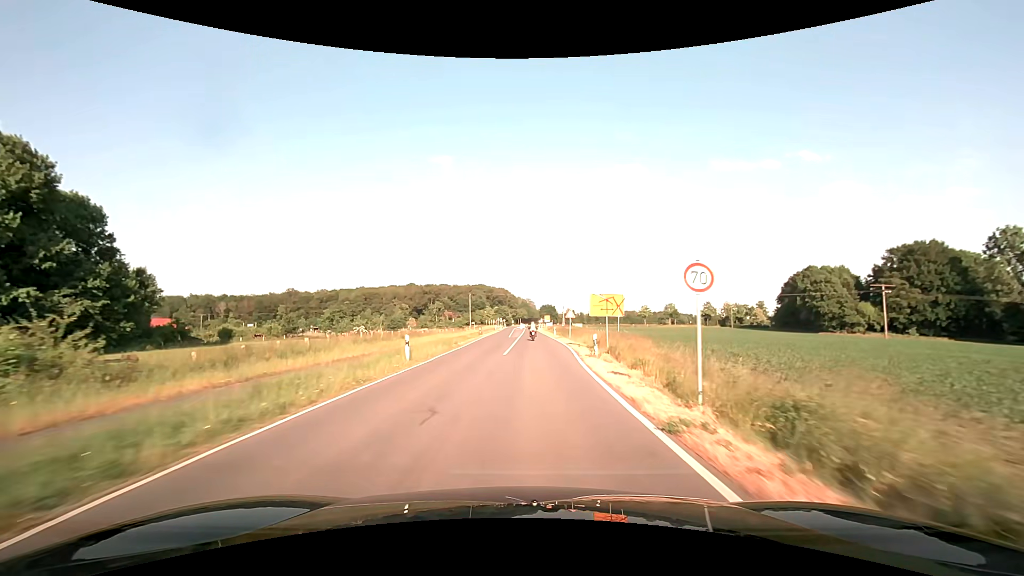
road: secondary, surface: asphalt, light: Day
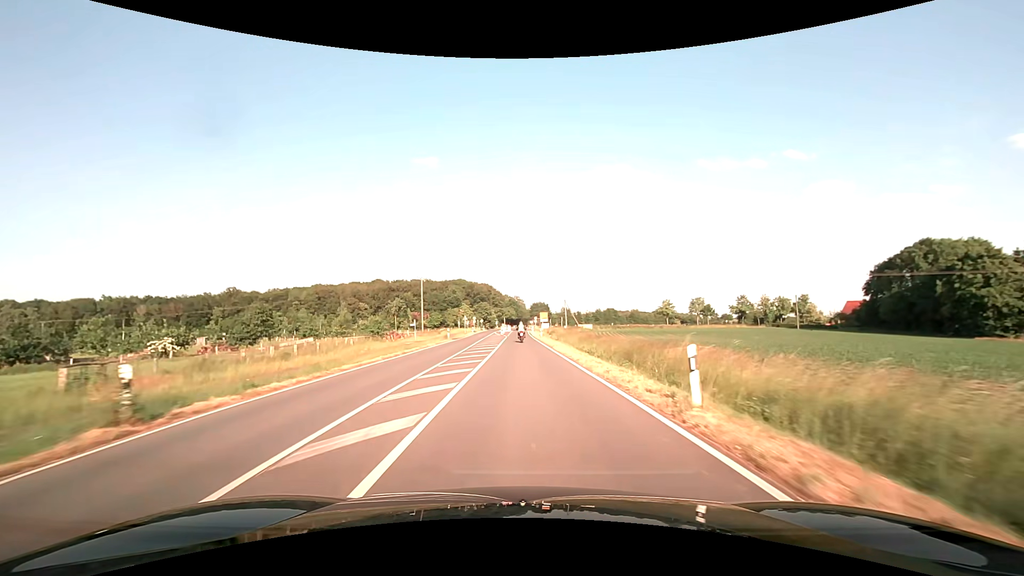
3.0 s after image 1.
(+1.0, +54.1) m; +1°
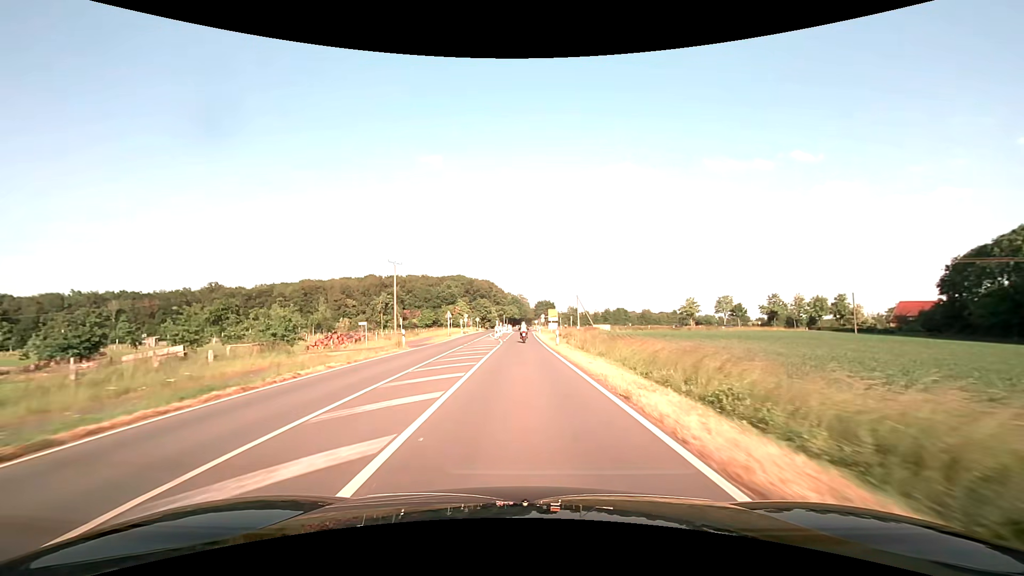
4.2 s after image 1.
(-0.1, +21.6) m; -1°
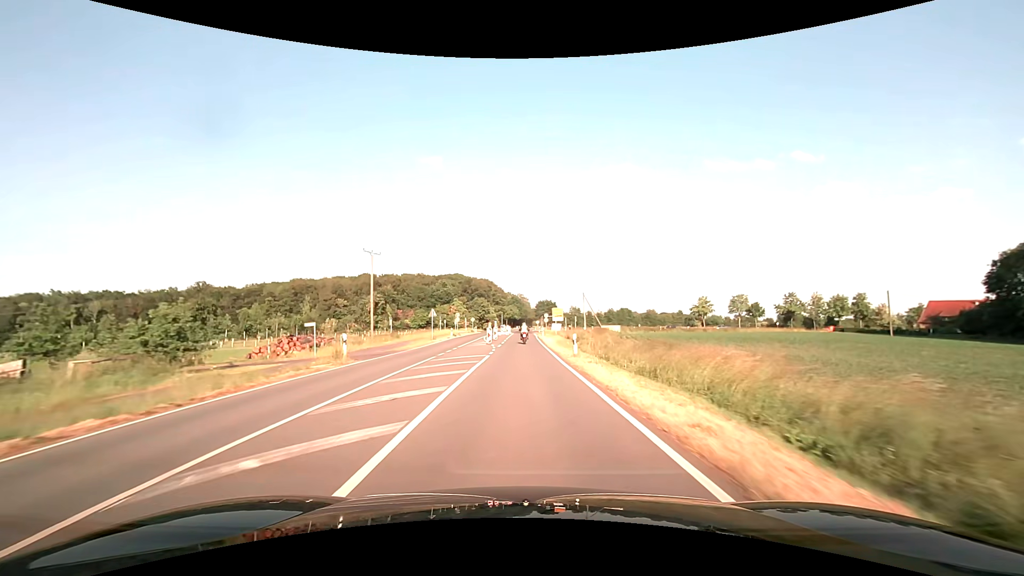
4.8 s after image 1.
(0.0, +10.8) m; 0°
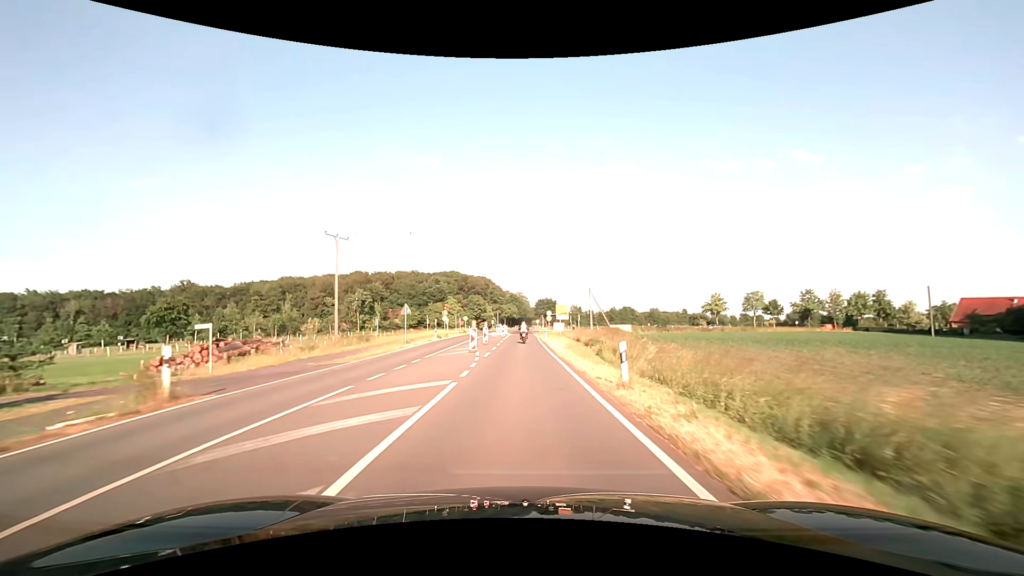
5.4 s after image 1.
(0.0, +10.8) m; 0°
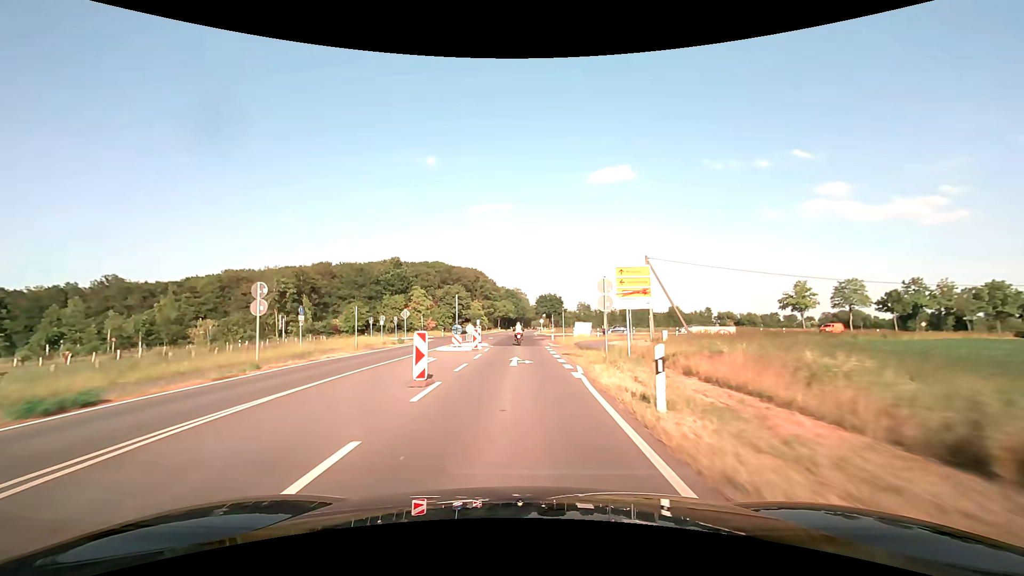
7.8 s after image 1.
(+0.1, +42.9) m; 0°
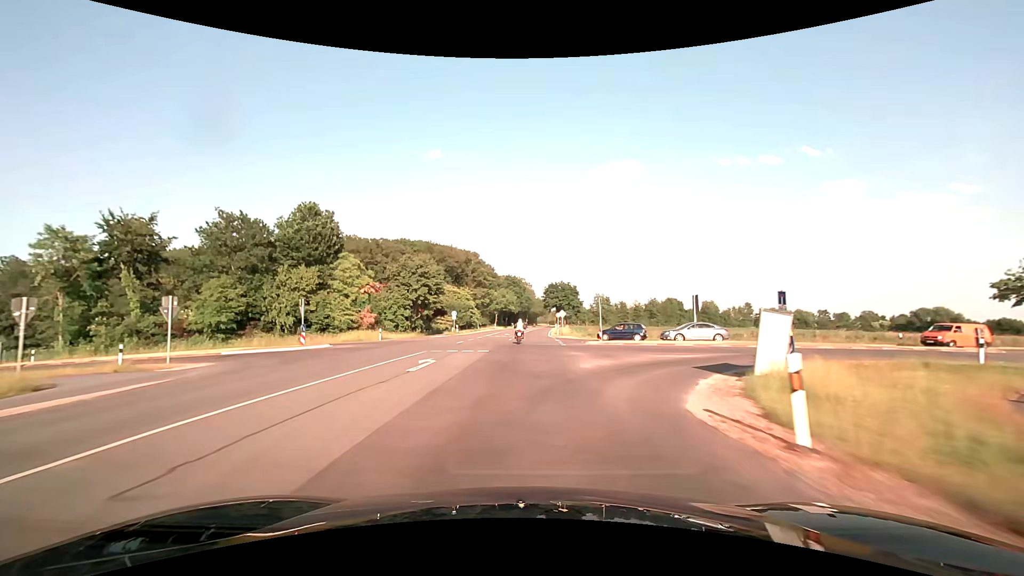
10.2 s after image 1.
(-0.4, +42.7) m; 0°
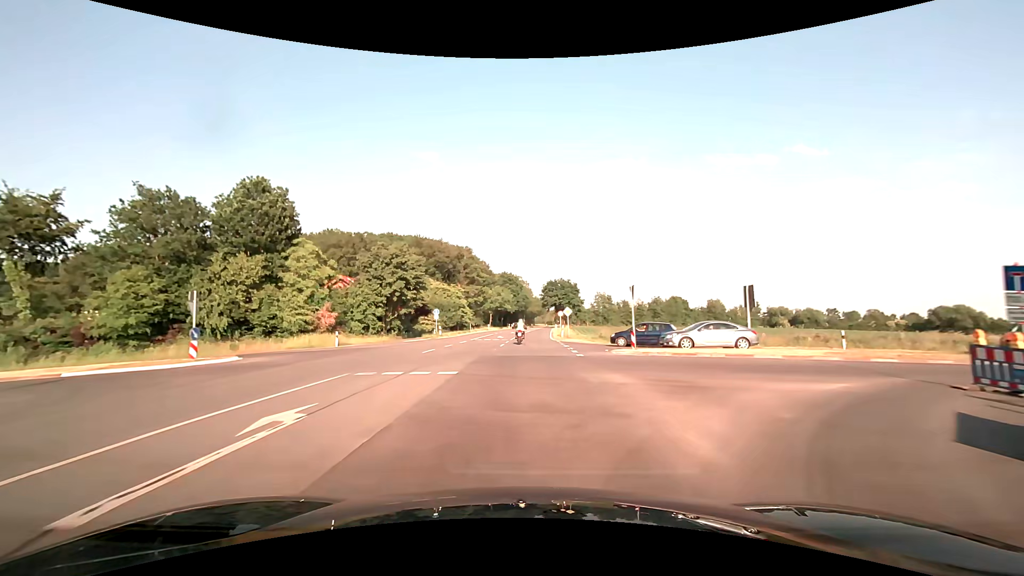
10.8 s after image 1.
(0.0, +10.7) m; 0°
(0, +10) (0, +20) (0, +30) (+1, +40) (+1, +50) (+1, +60) (+2, +70) (+2, +80) (+3, +90) (+3, +100) m
